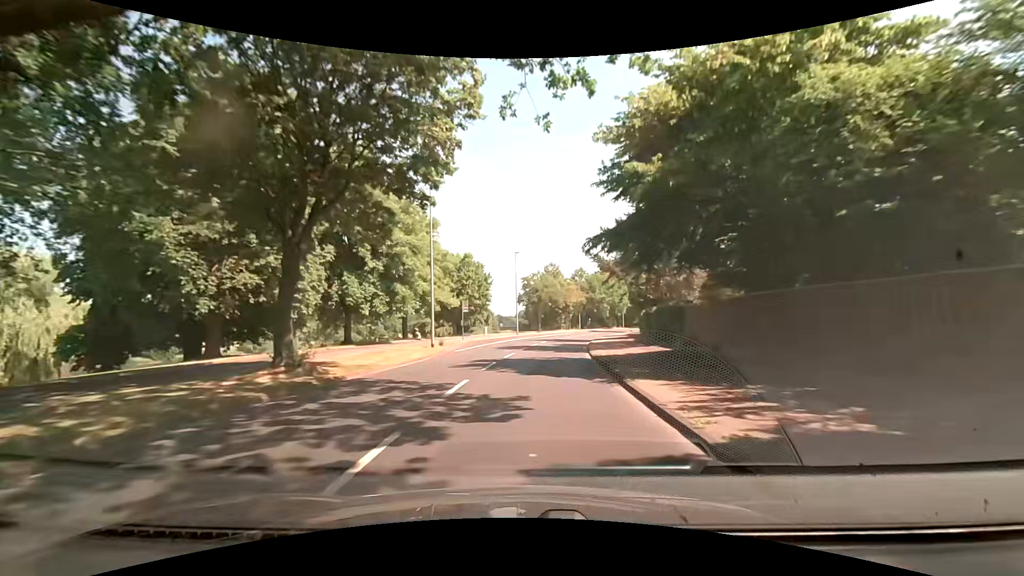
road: tertiary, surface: asphalt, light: Day
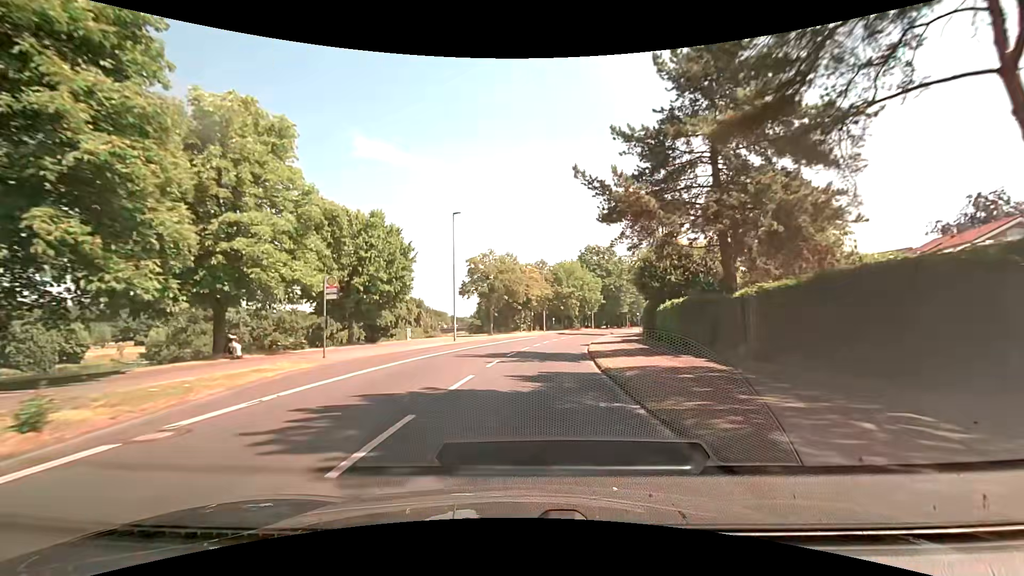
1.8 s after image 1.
(+1.0, +22.5) m; +6°
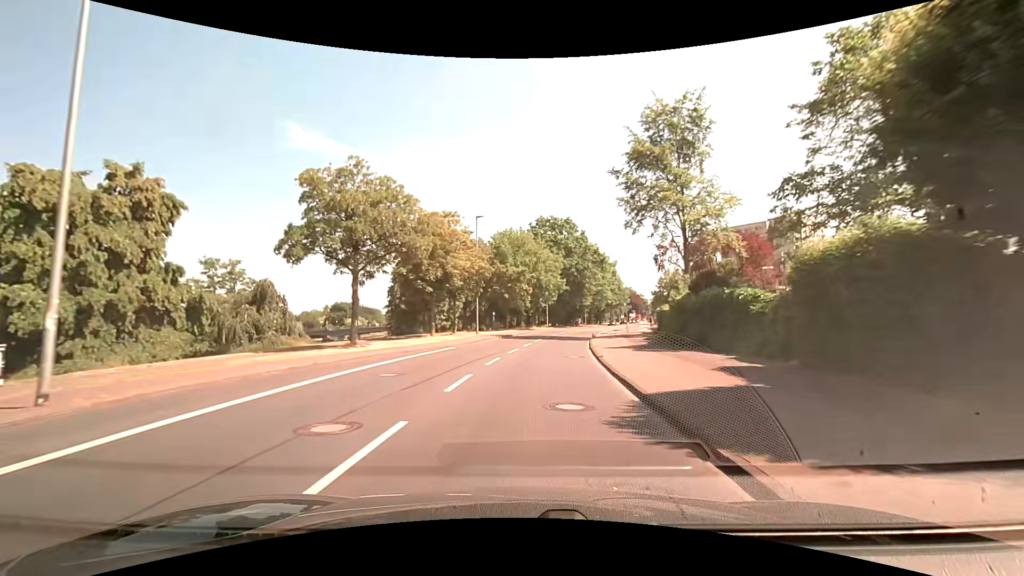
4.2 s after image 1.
(+1.4, +30.0) m; +6°
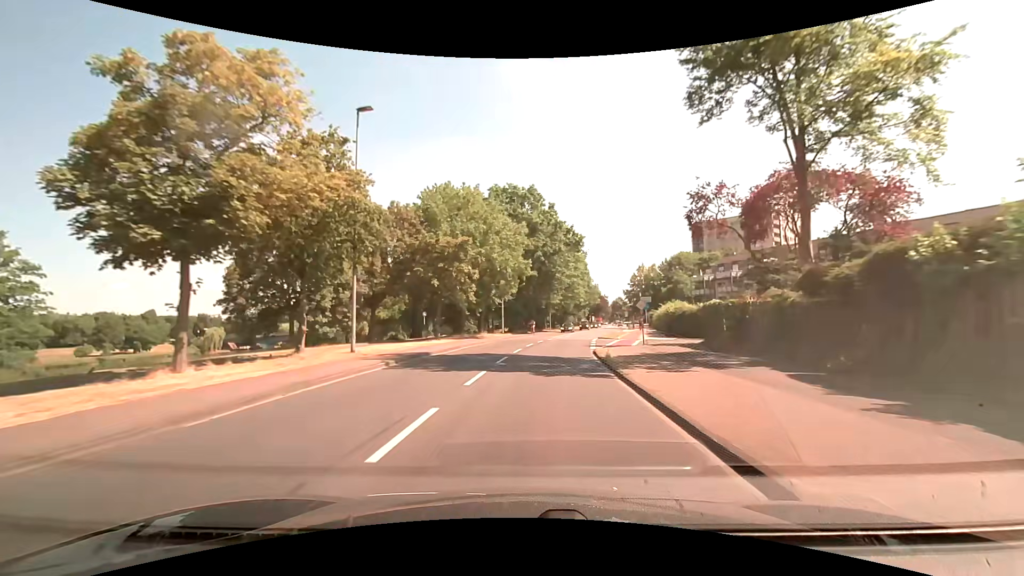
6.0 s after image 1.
(+1.0, +22.6) m; +5°
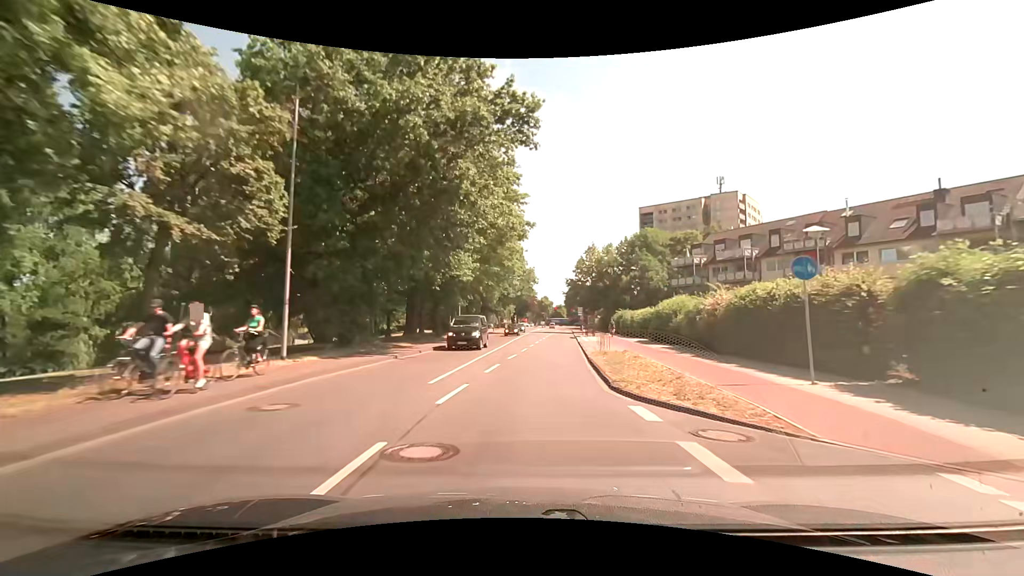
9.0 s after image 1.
(+2.9, +37.4) m; +9°
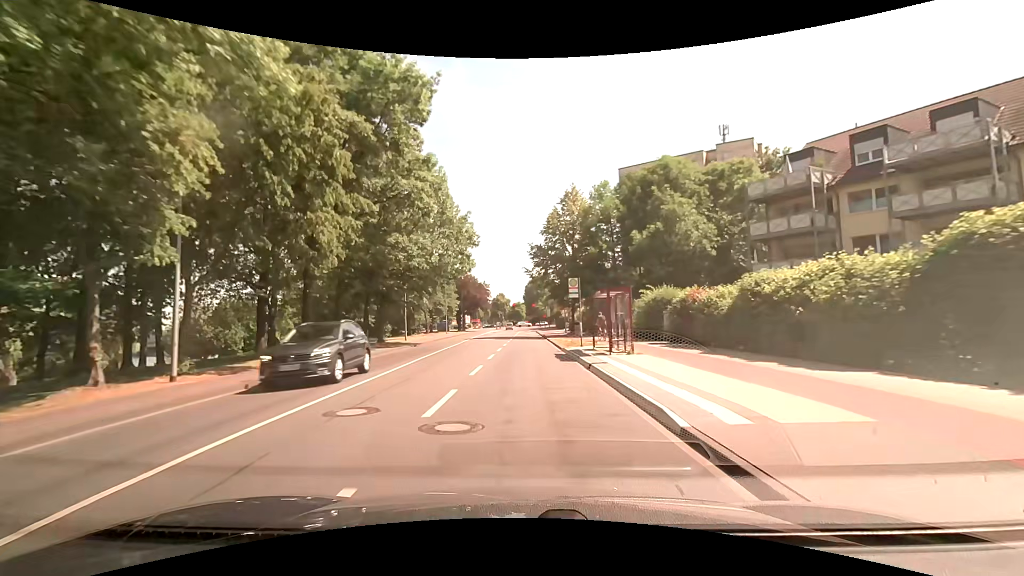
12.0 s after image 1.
(+2.3, +37.4) m; +5°
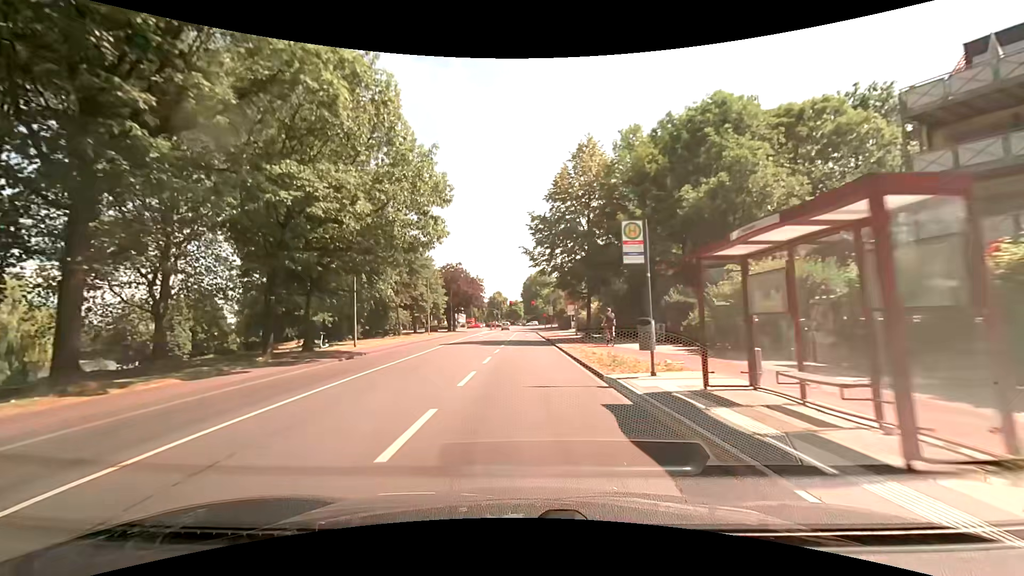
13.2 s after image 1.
(+0.1, +14.3) m; +1°
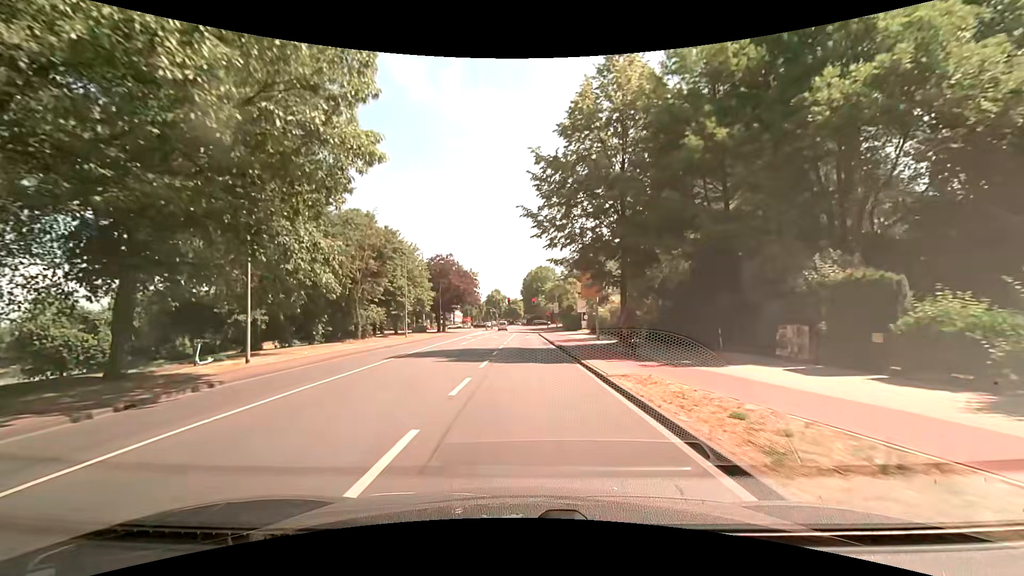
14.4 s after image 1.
(0.0, +13.6) m; 0°
(0, +10) (0, +20) (0, +30) (0, +40) (0, +50) (0, +60) (0, +70) (+1, +80) (+1, +90) (+1, +100) m
